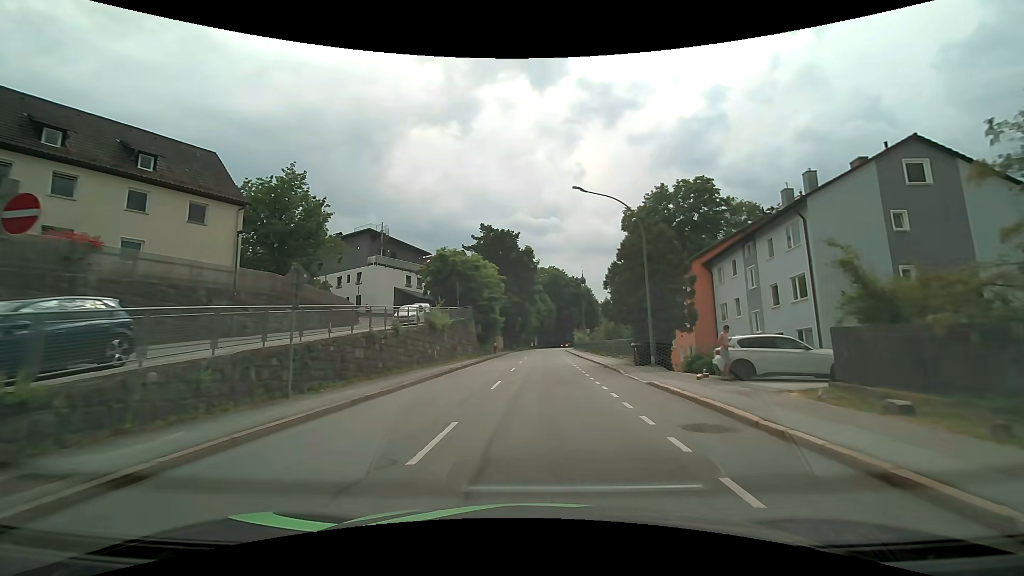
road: tertiary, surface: asphalt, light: Day
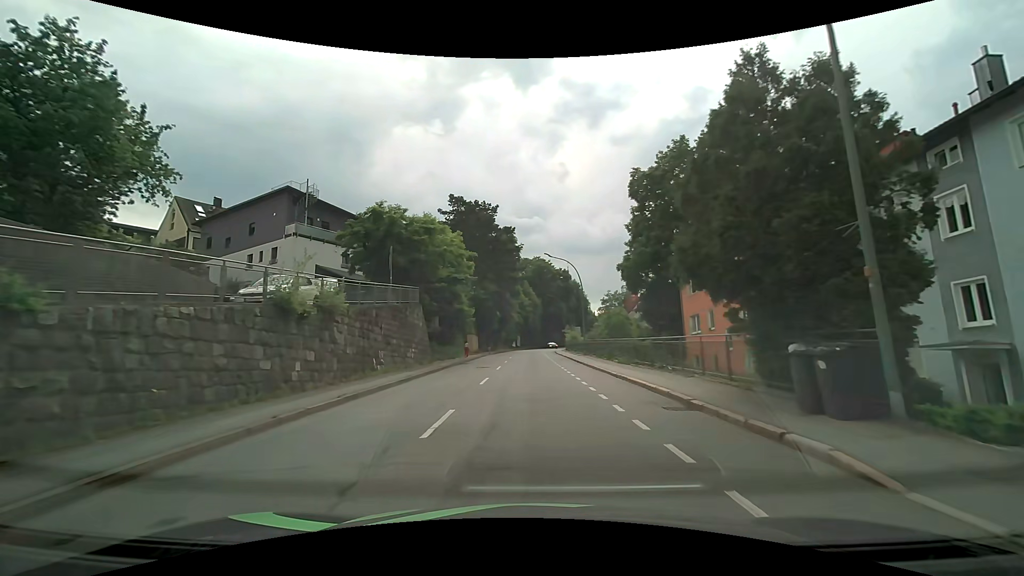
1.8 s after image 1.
(+0.4, +16.6) m; +3°
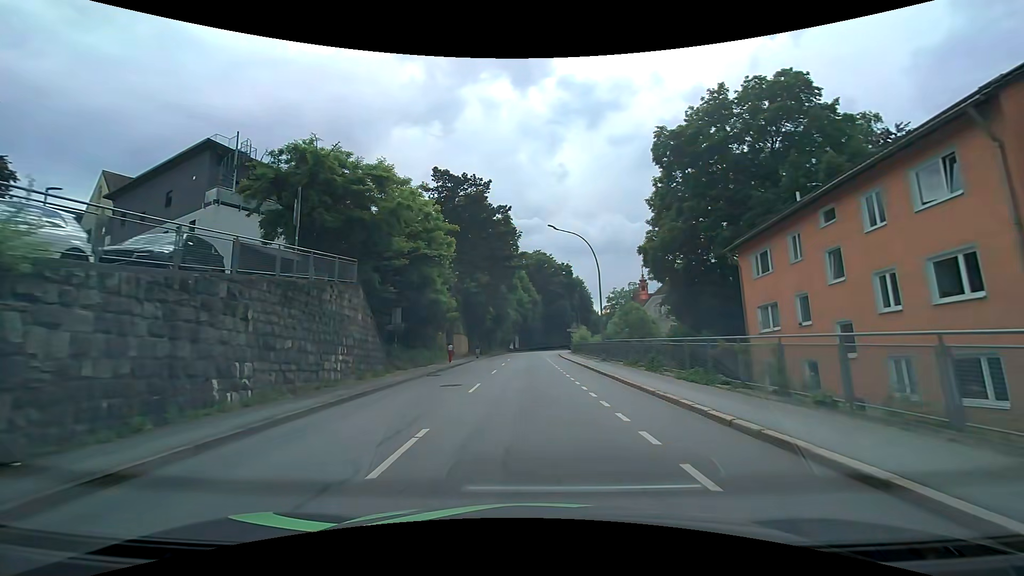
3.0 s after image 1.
(-0.1, +11.1) m; -1°
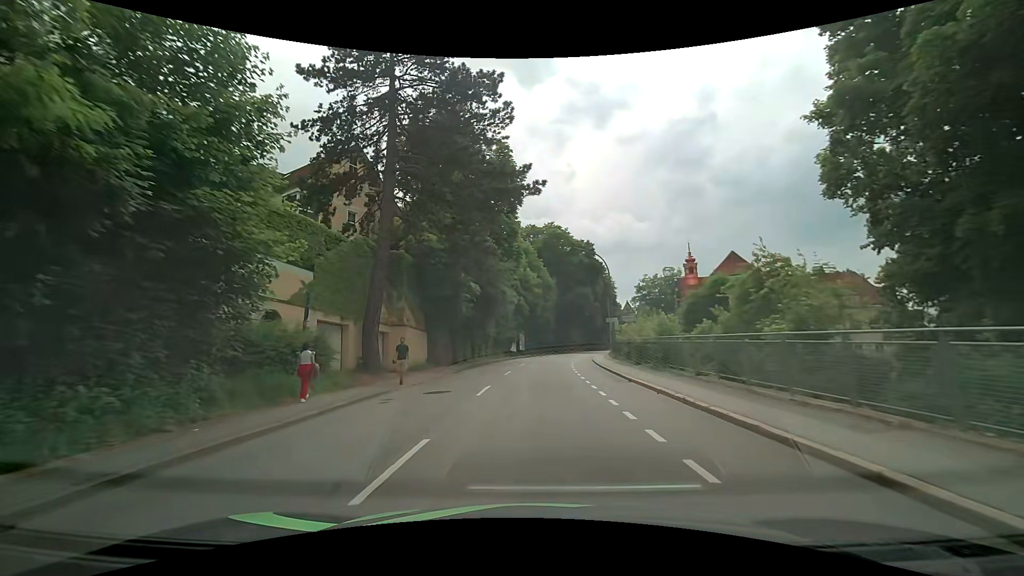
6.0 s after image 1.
(0.0, +27.9) m; -1°
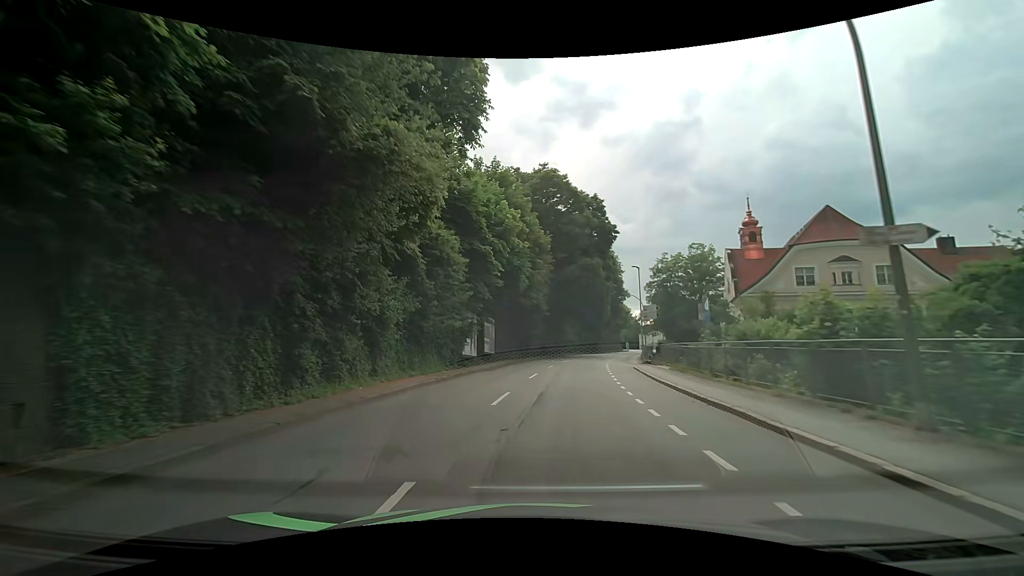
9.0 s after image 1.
(+0.5, +29.7) m; +2°
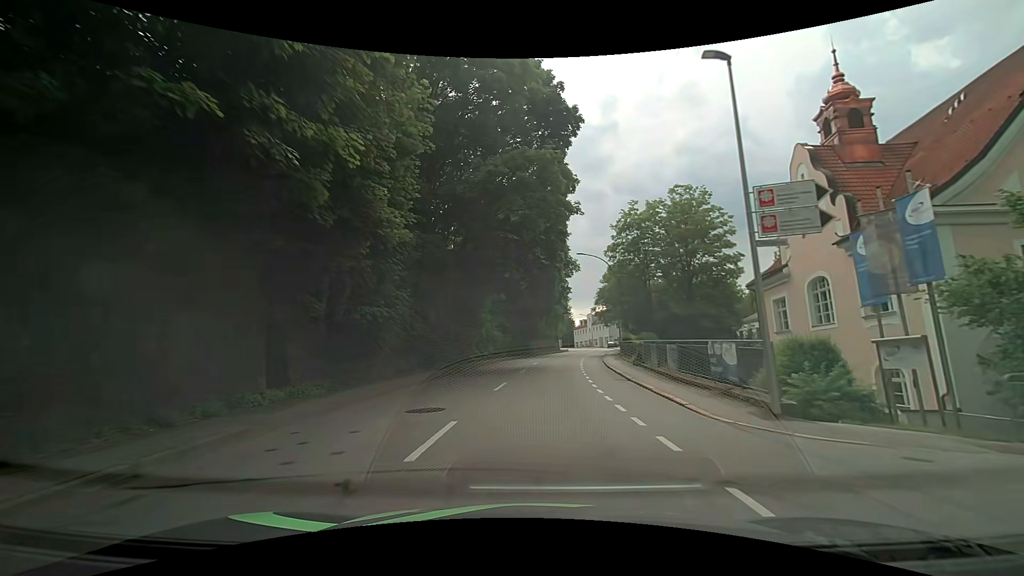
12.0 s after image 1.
(+2.6, +32.0) m; +9°
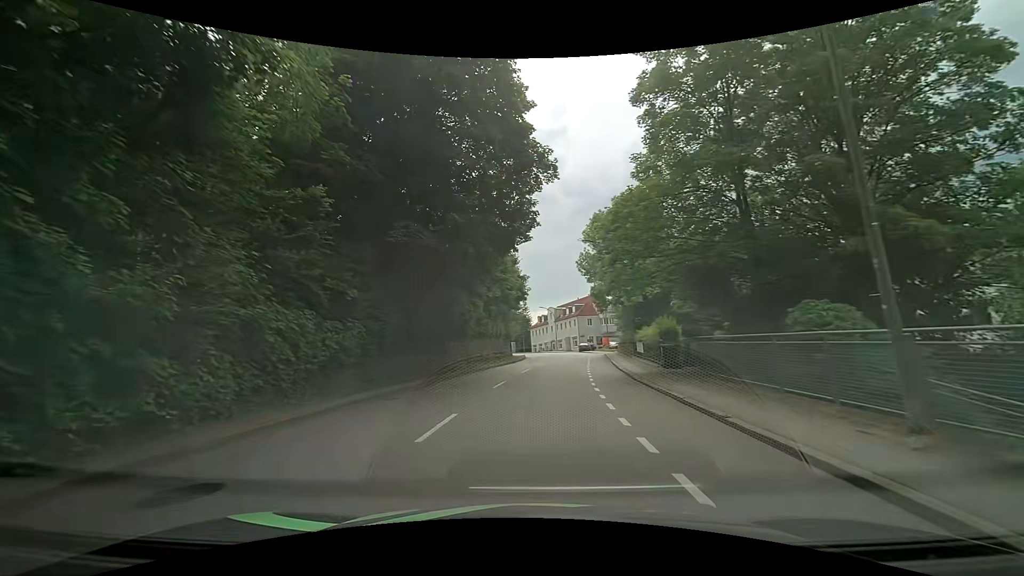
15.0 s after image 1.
(+1.7, +34.7) m; +5°
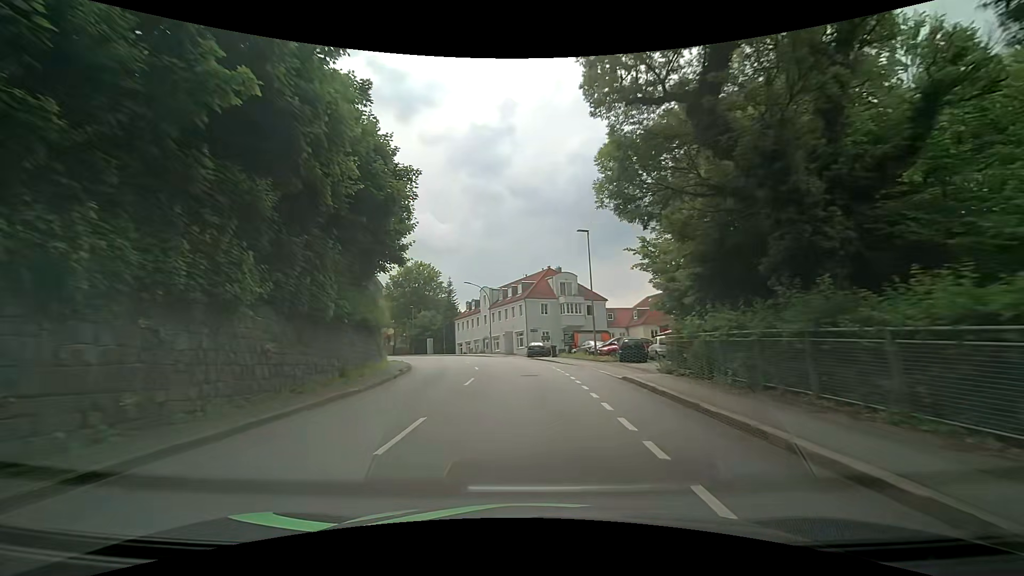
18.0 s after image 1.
(+2.5, +36.8) m; +7°
(0, +10) (0, +20) (-1, +30) (-2, +40) (-5, +49) (-9, +59) (-13, +68) (-19, +76) (-26, +83) (-33, +90) m
